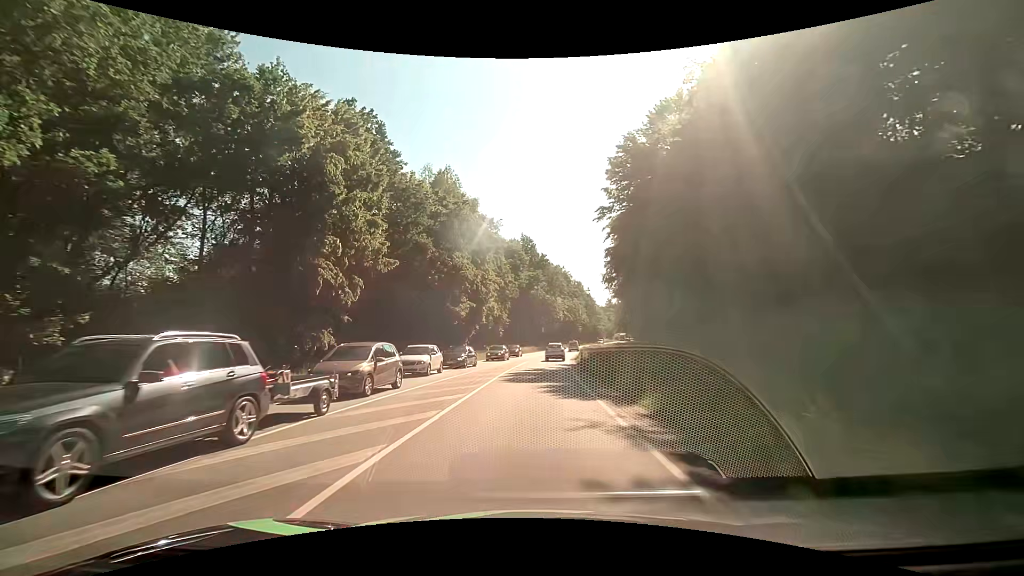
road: primary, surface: asphalt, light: Day
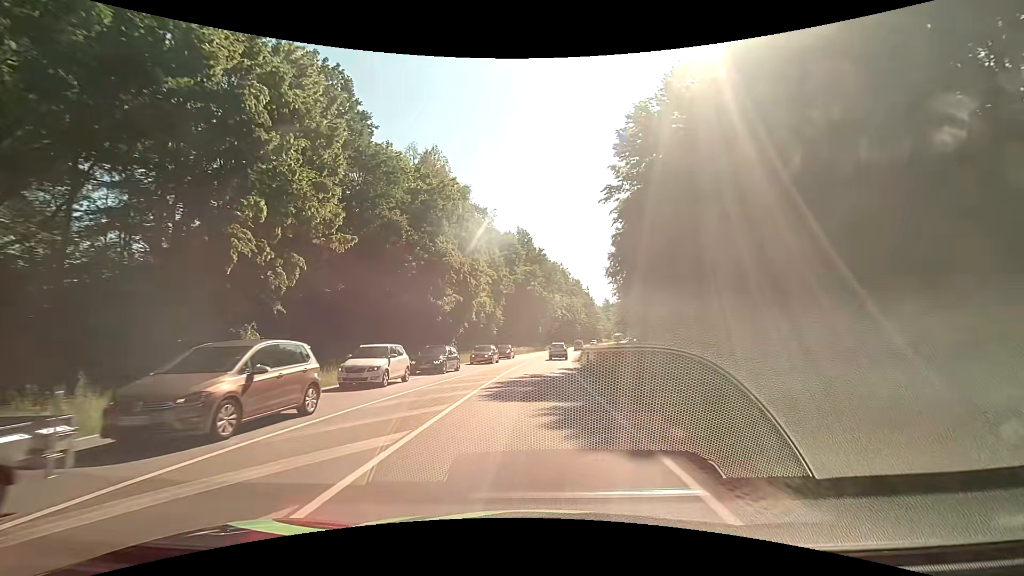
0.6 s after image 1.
(0.0, +6.7) m; +1°
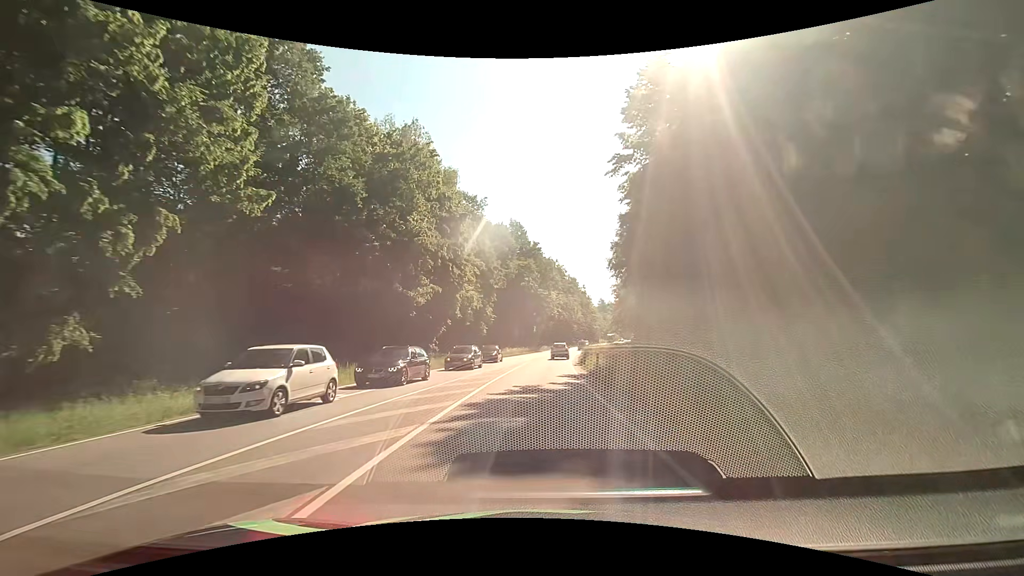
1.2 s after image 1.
(0.0, +7.1) m; 0°
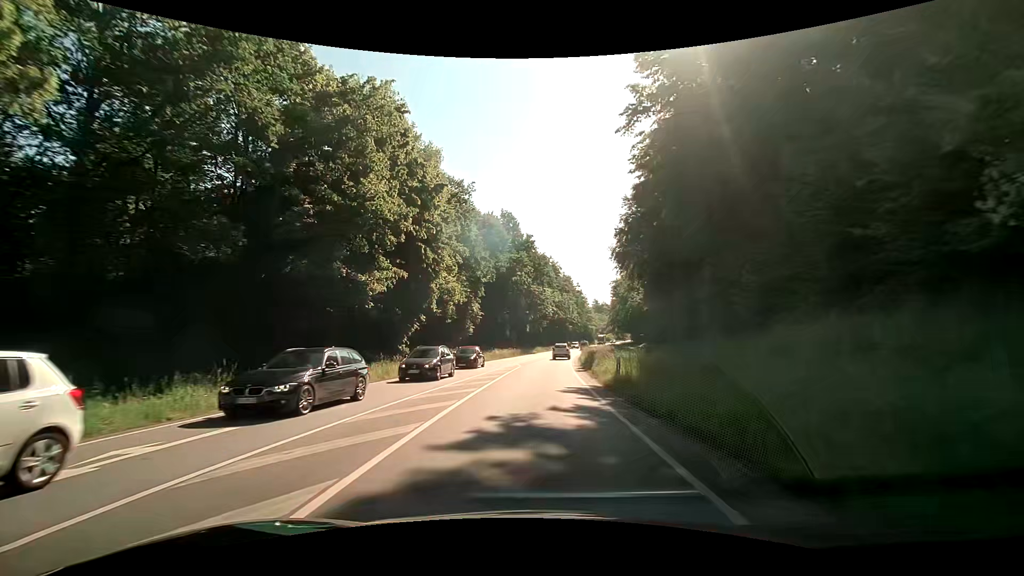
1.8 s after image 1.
(+0.1, +7.5) m; +1°
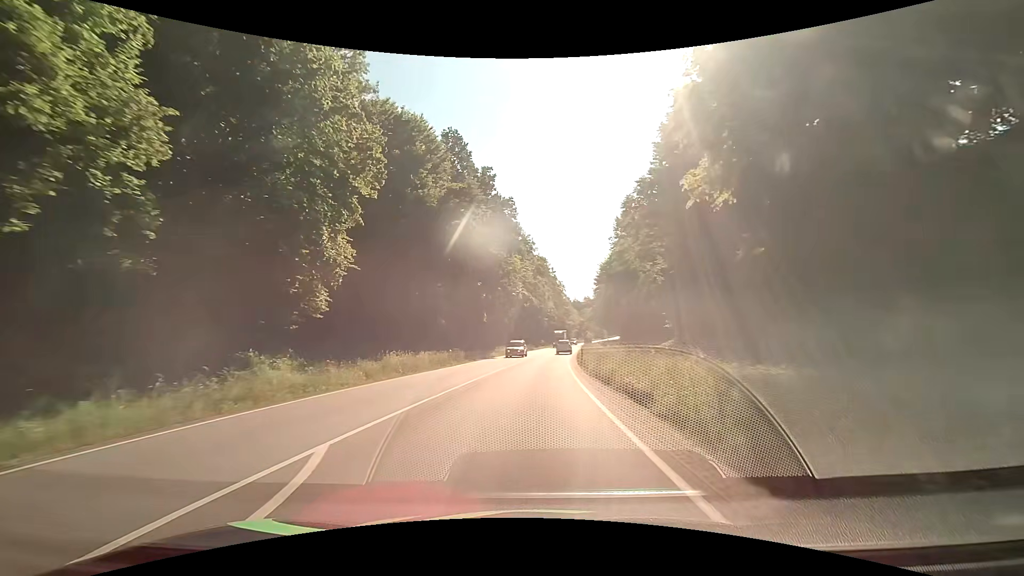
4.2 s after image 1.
(+0.9, +33.1) m; +3°
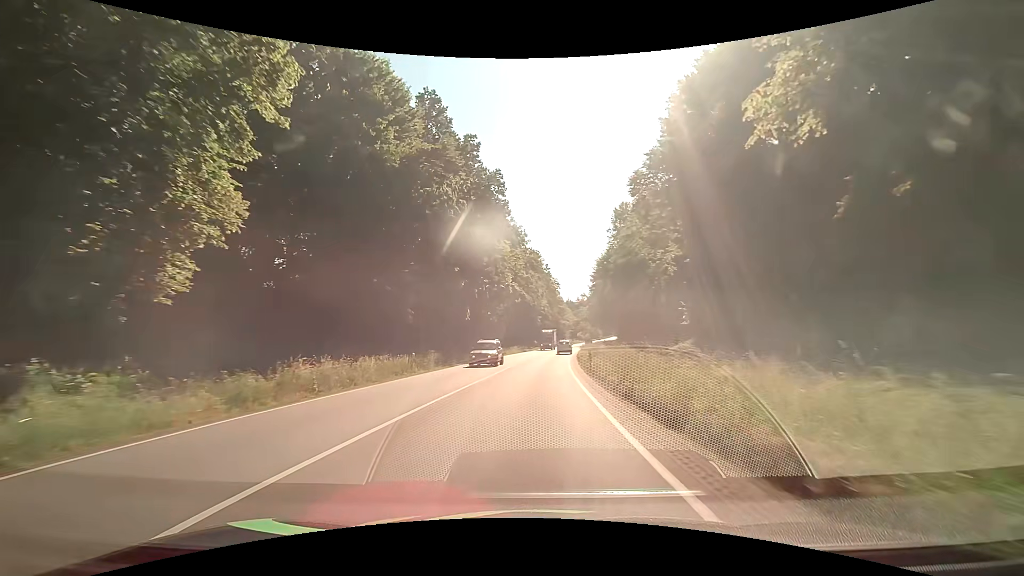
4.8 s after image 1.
(+0.1, +8.7) m; +1°
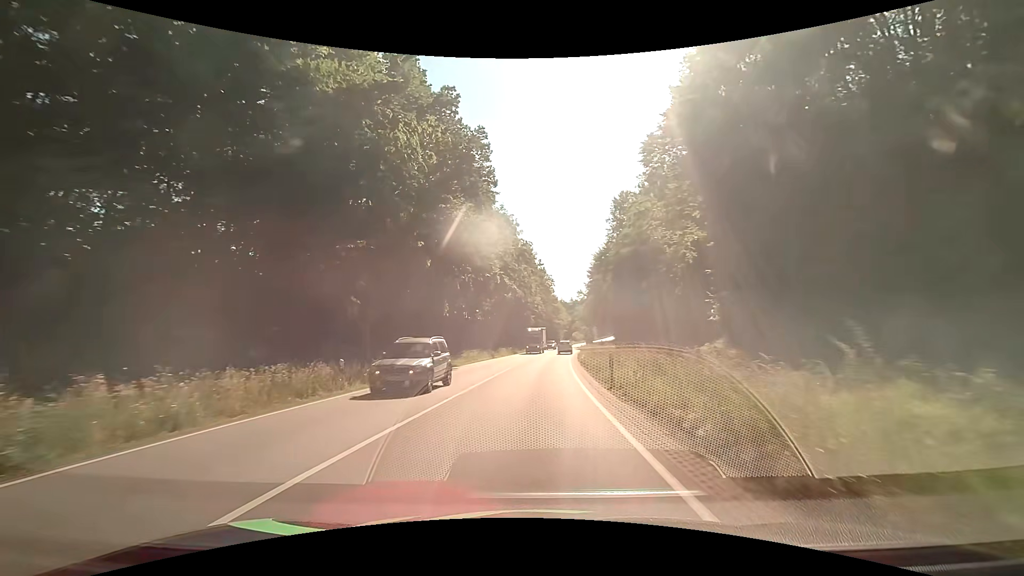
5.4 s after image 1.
(+0.1, +8.8) m; +1°
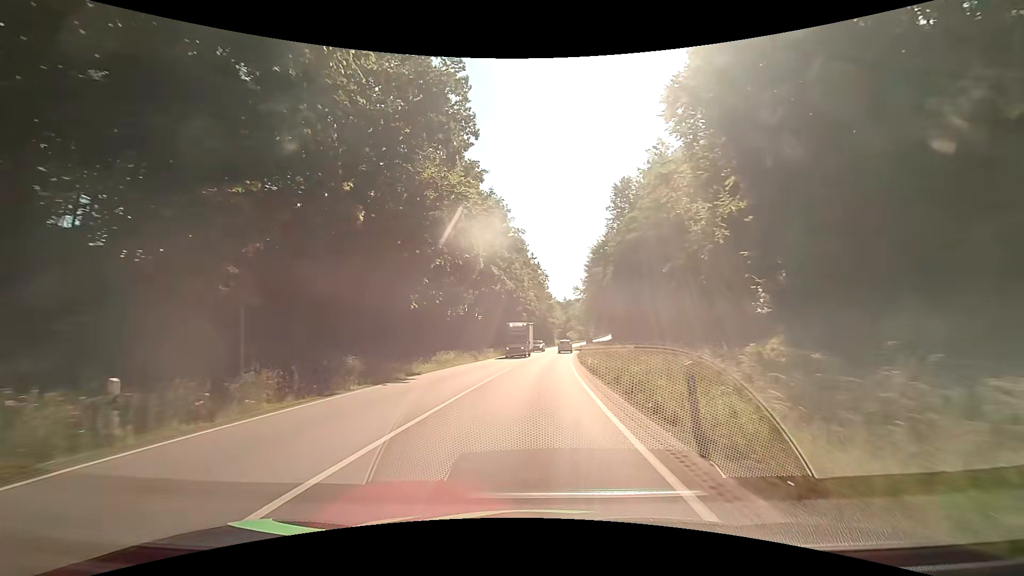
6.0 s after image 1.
(0.0, +8.9) m; +1°
